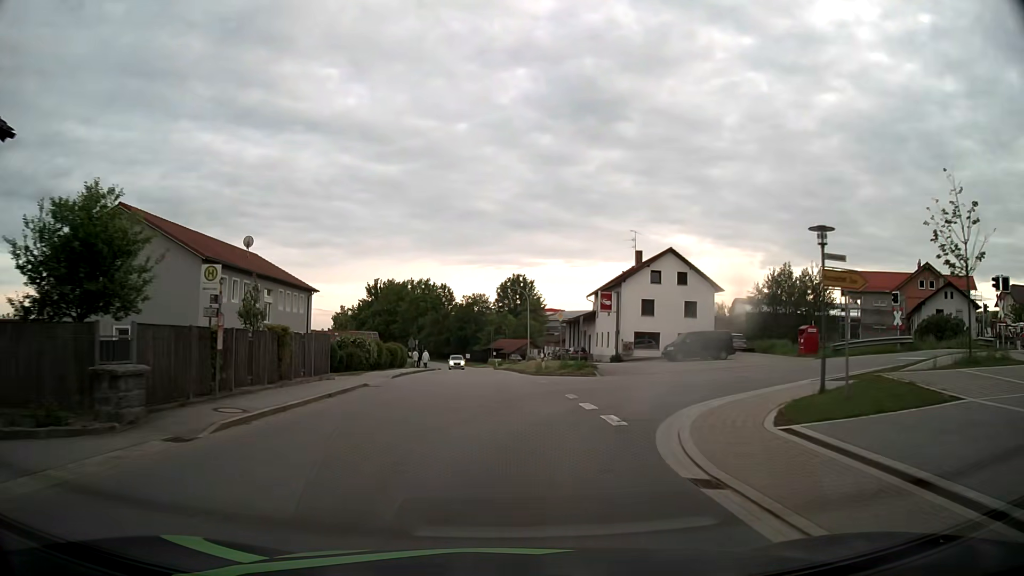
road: tertiary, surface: asphalt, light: Day
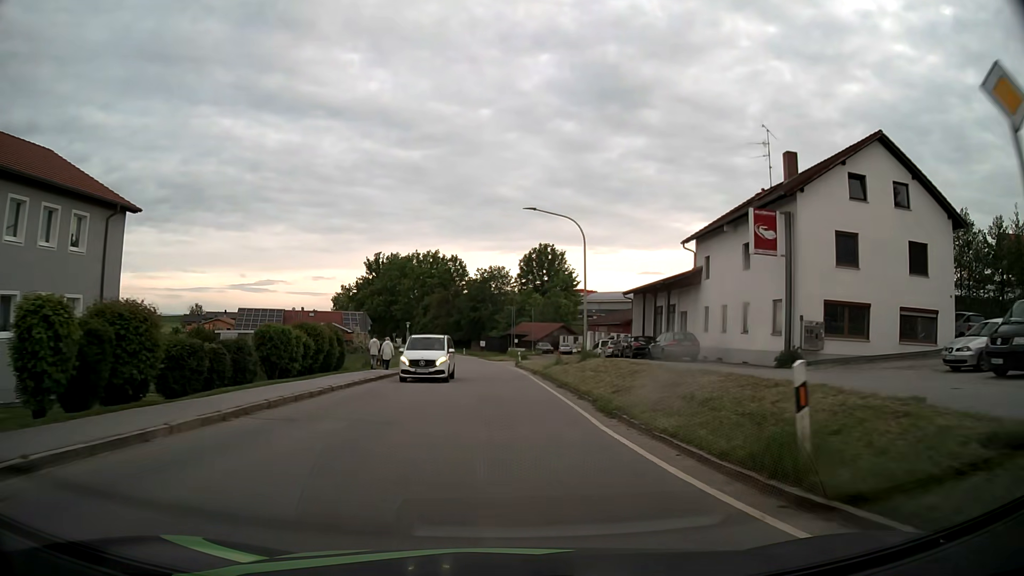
(-0.5, +31.3) m; -2°
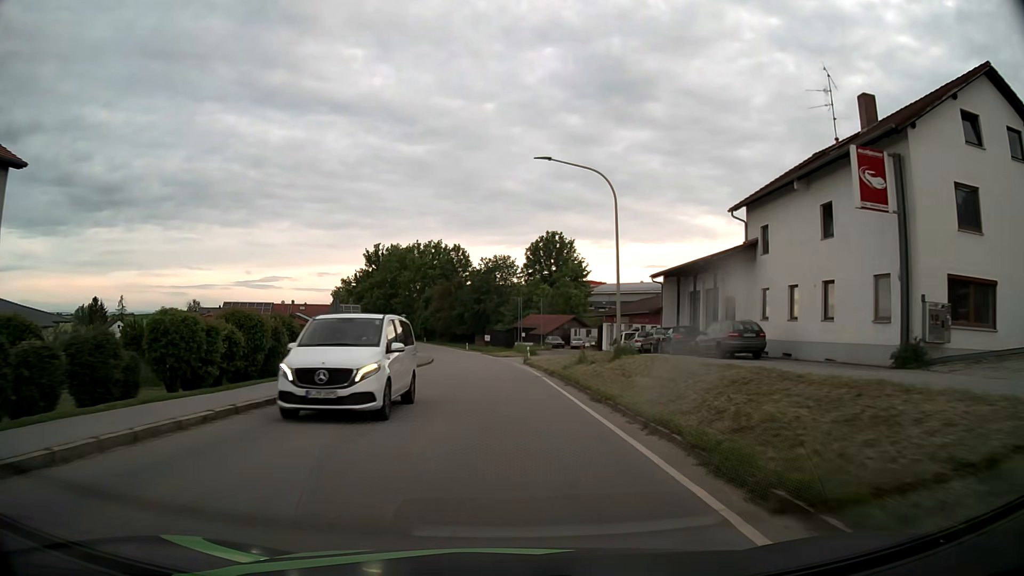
(0.0, +7.8) m; 0°
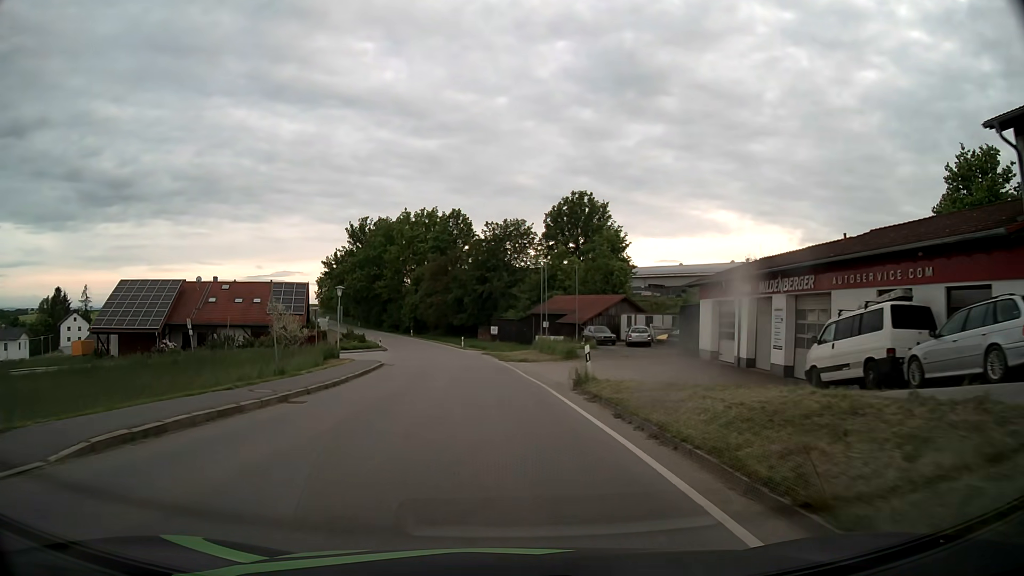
(-0.2, +31.2) m; -1°
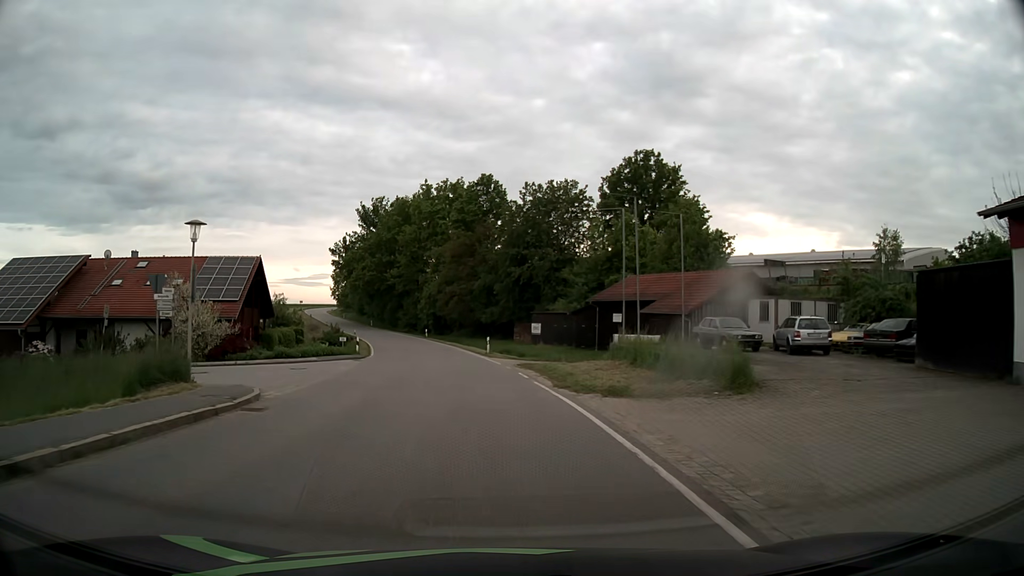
(-0.6, +23.2) m; -3°
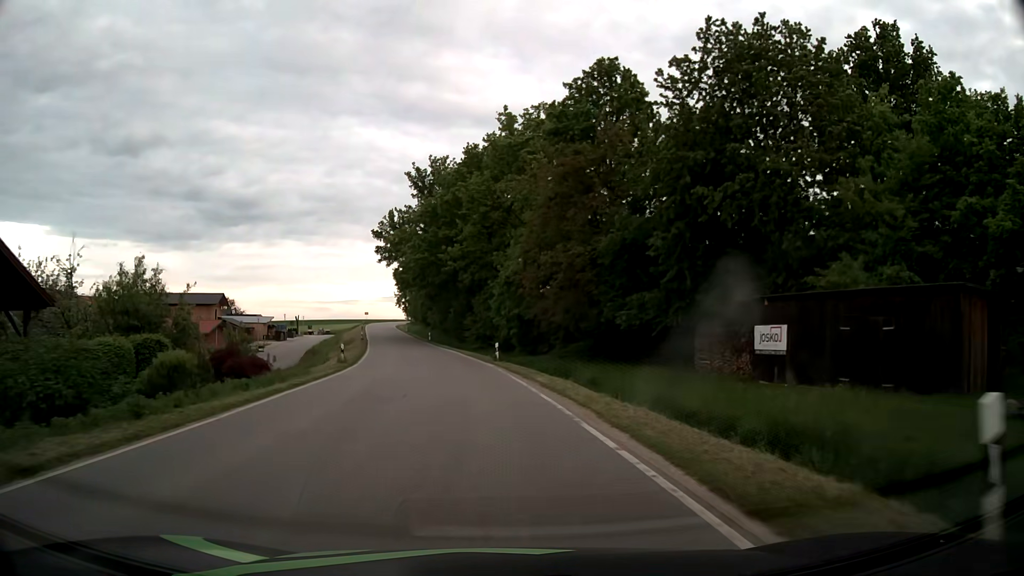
(-2.8, +37.9) m; -9°
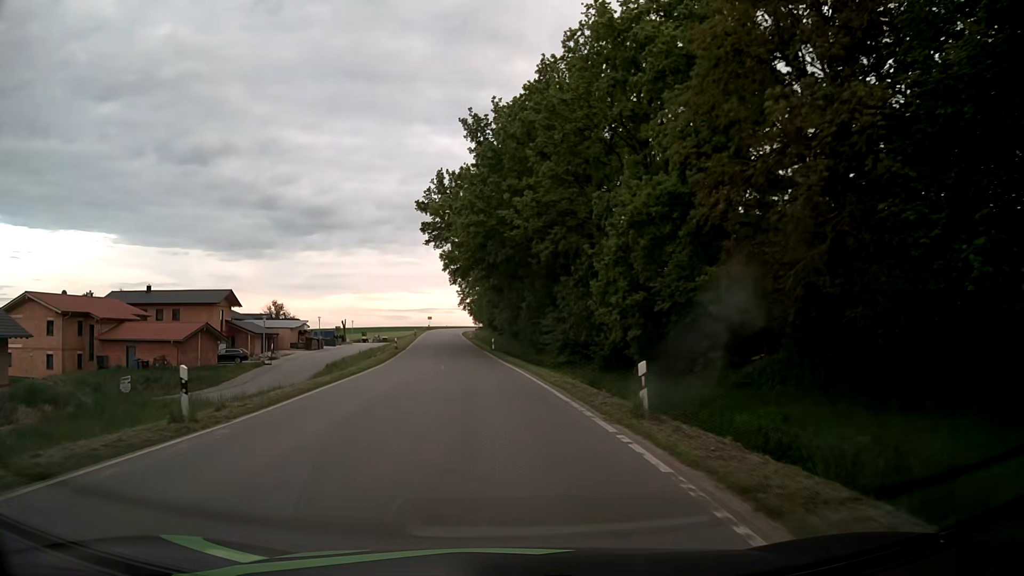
(-1.0, +22.5) m; -6°
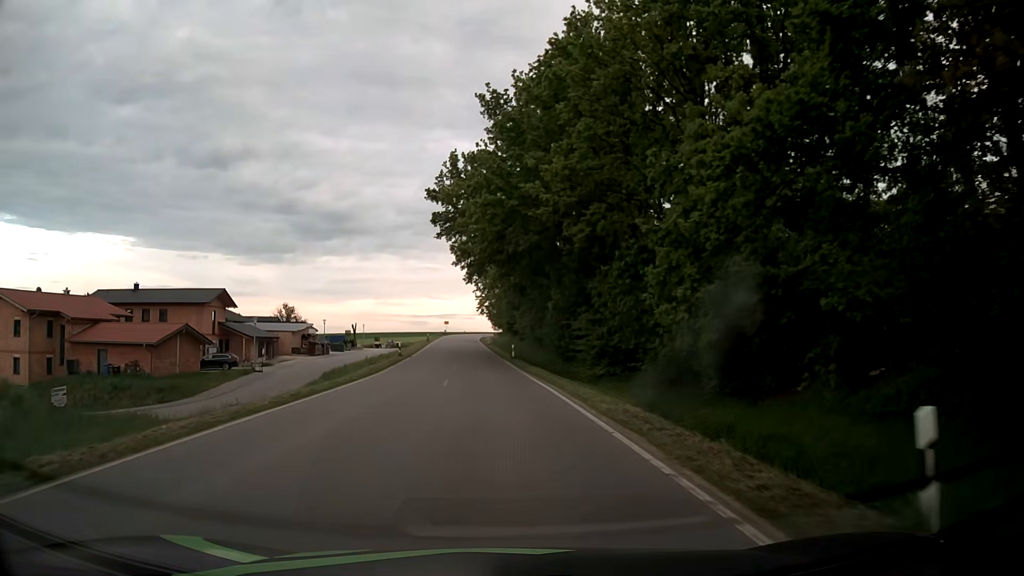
(-0.1, +7.5) m; -2°
(0, +10) (0, +20) (-1, +30) (-1, +40) (-2, +50) (-2, +60) (-3, +70) (-4, +80) (-4, +90) (-5, +100) m
